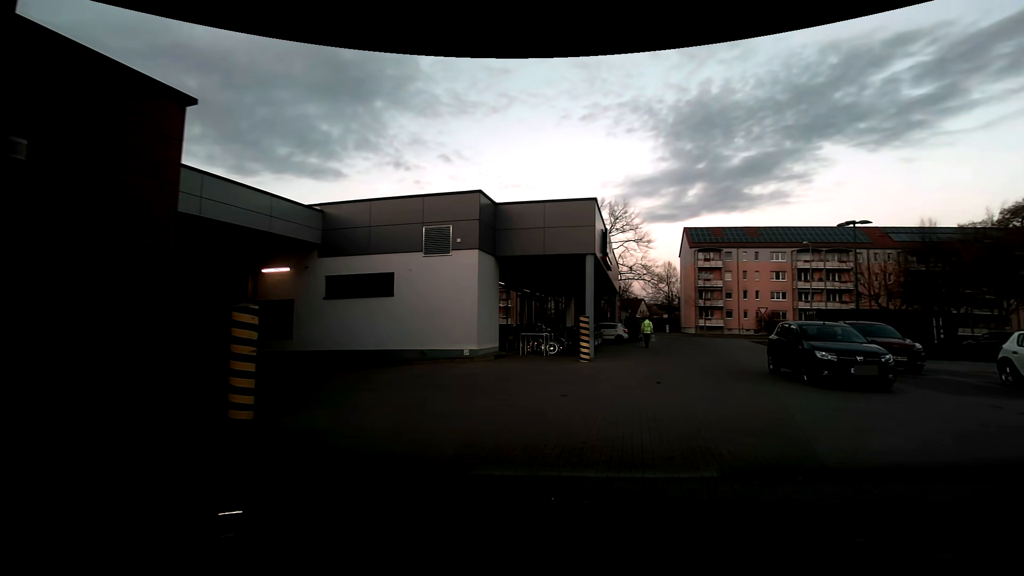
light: Day
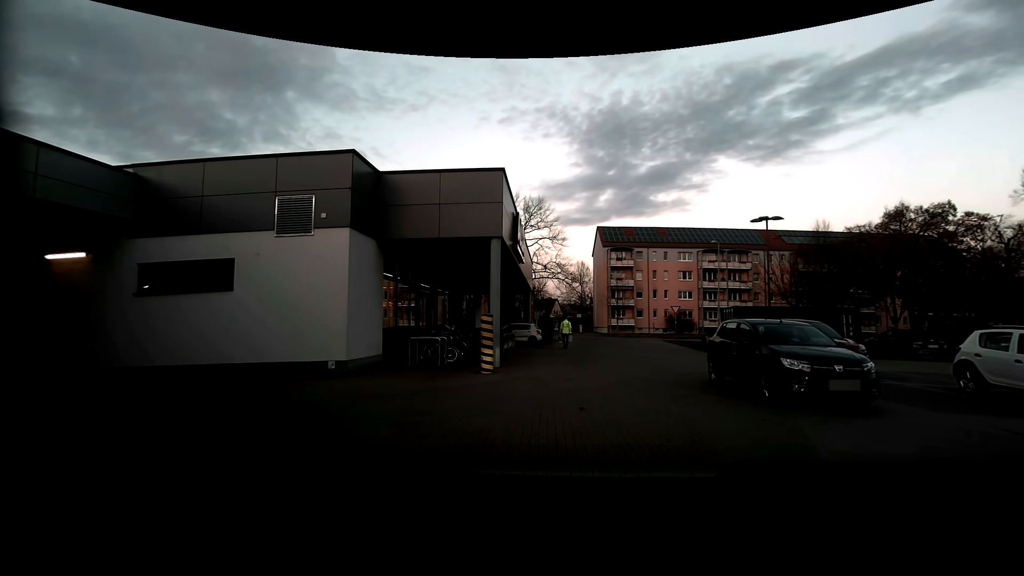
(+0.3, +3.7) m; +8°
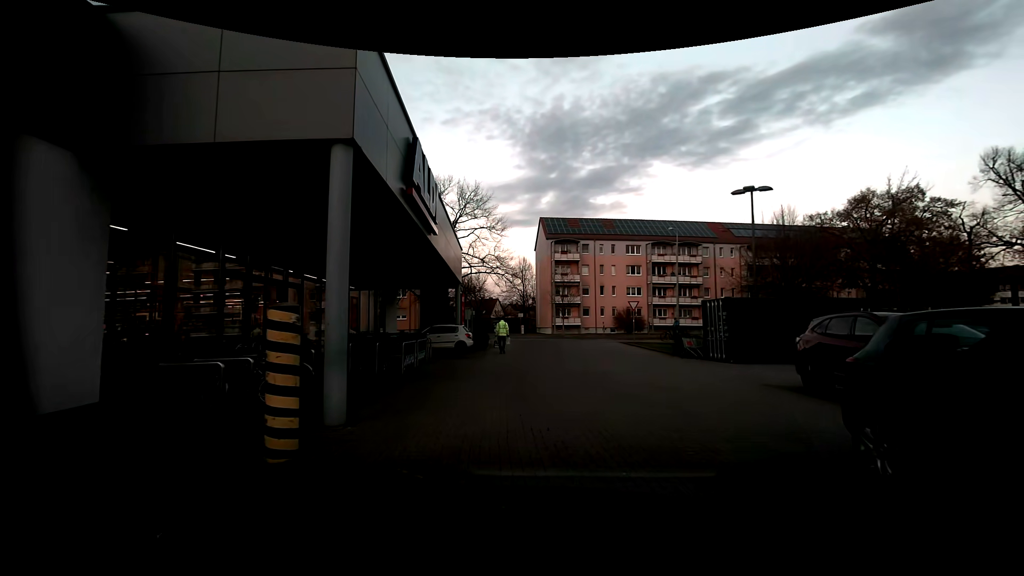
(+0.5, +8.1) m; +7°
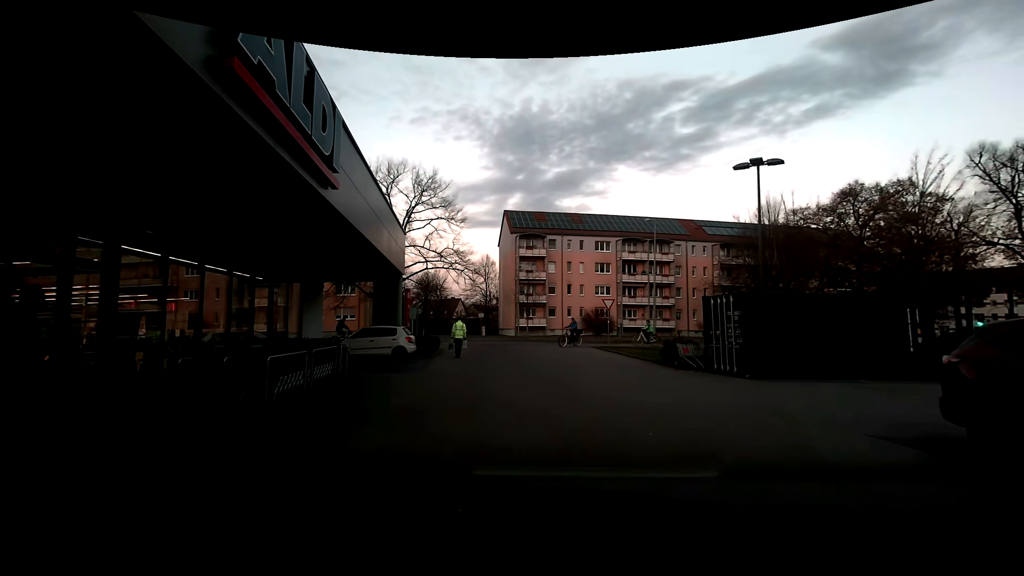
(+0.1, +5.2) m; +5°
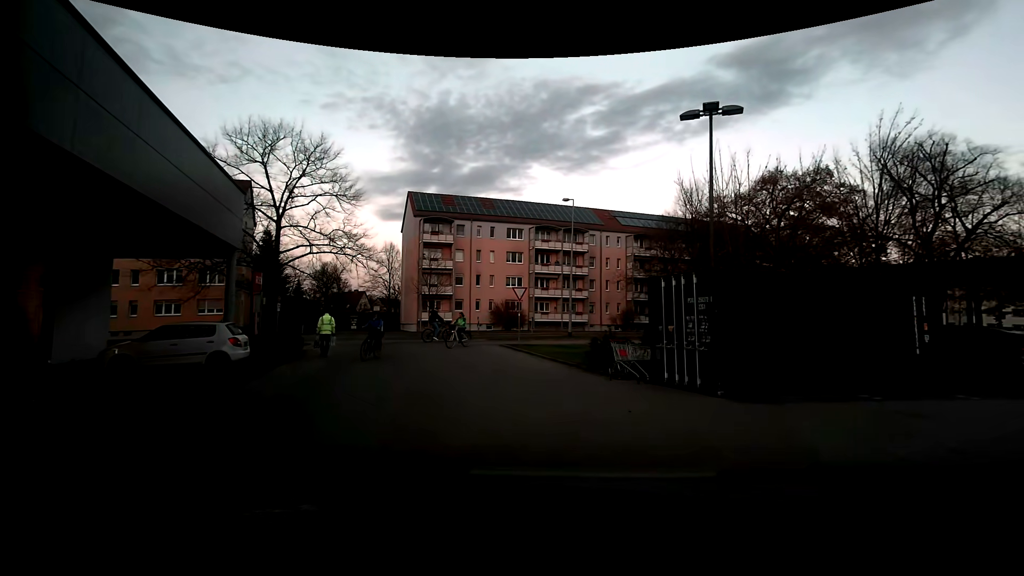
(+0.3, +5.8) m; +9°
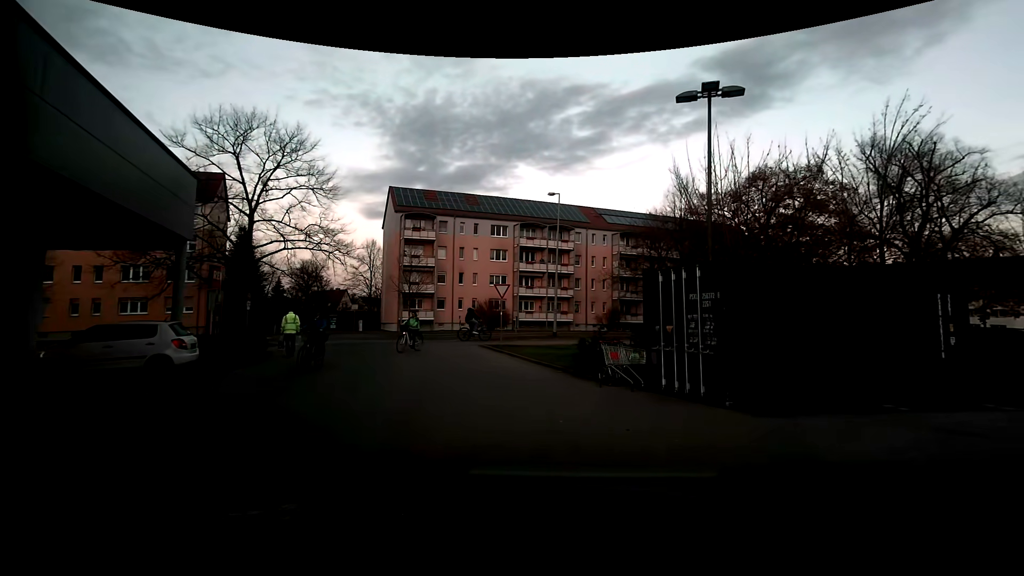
(0.0, +1.5) m; +3°
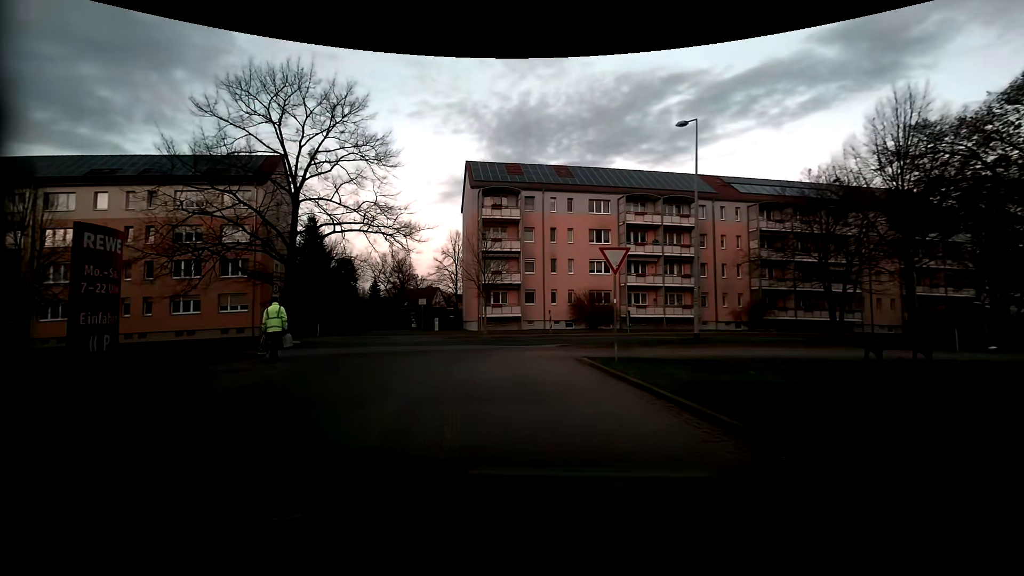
(-0.9, +10.7) m; -12°
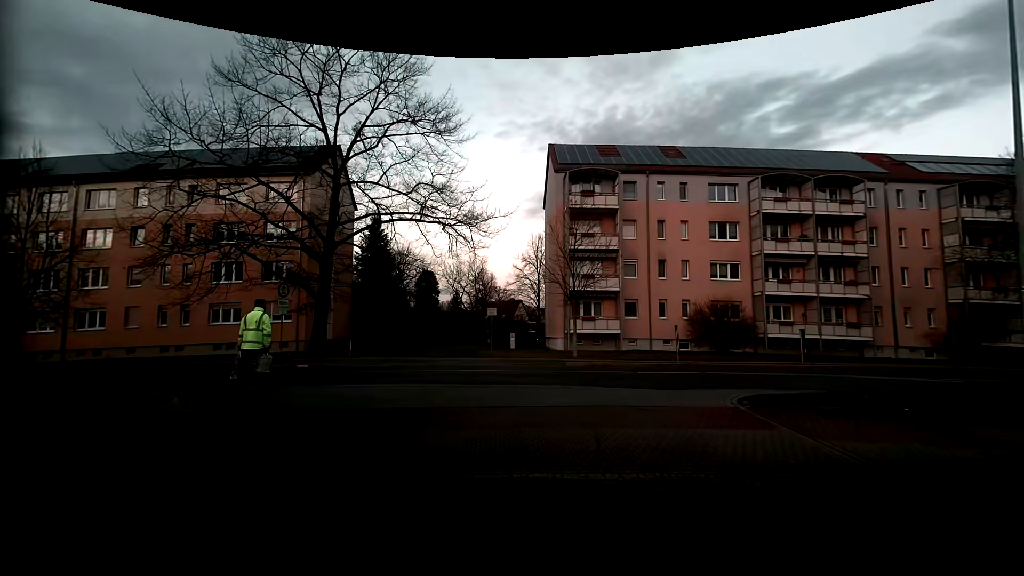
(-0.9, +8.7) m; -10°
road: service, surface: paving_stones
